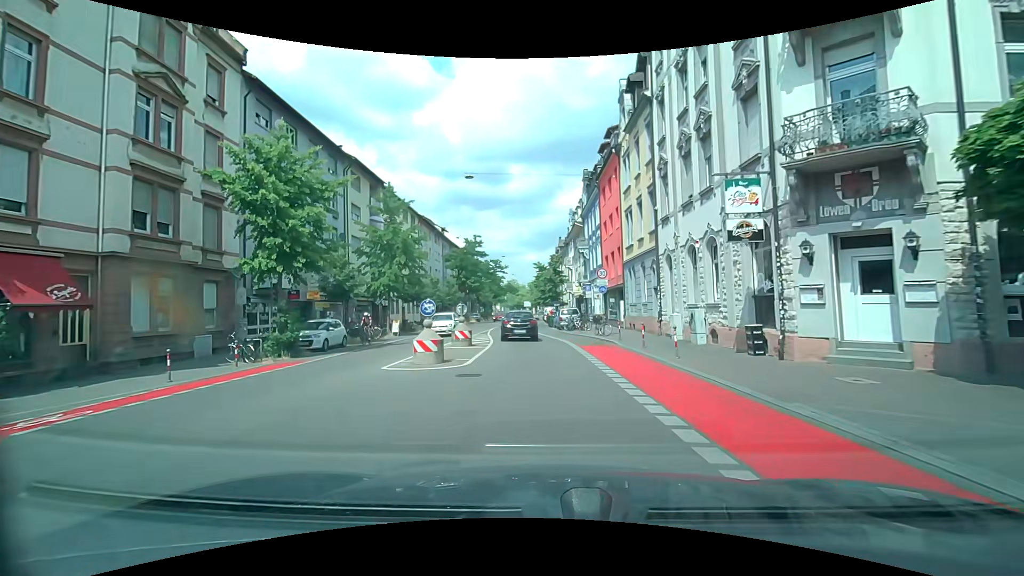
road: secondary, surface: asphalt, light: Day
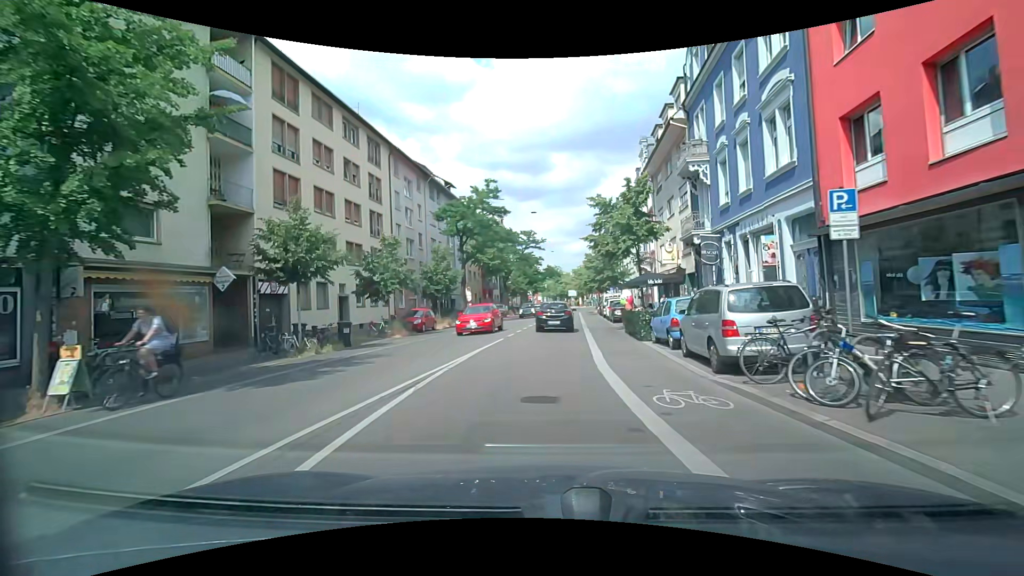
(-0.8, +27.9) m; -4°
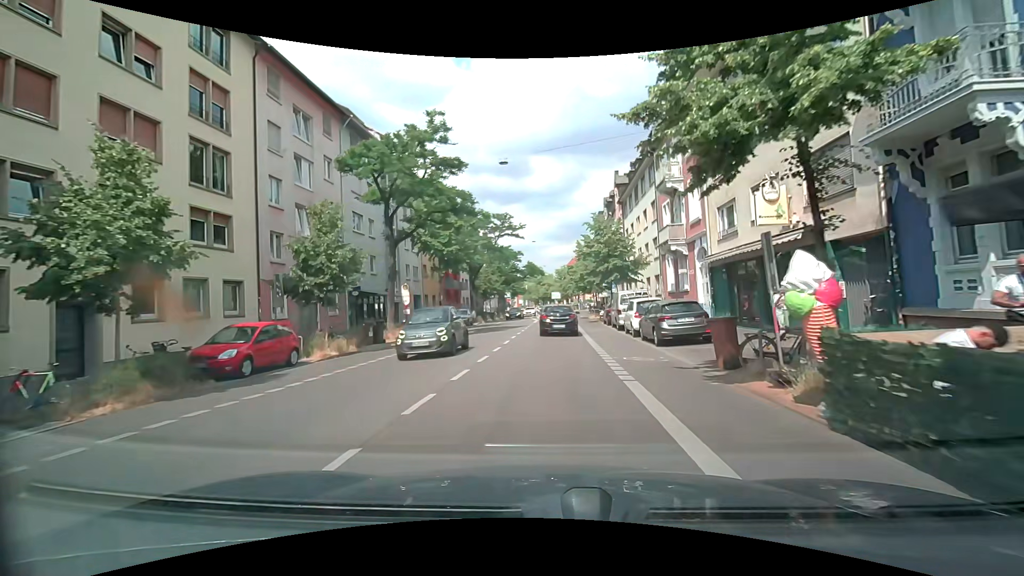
(+0.1, +16.8) m; +1°
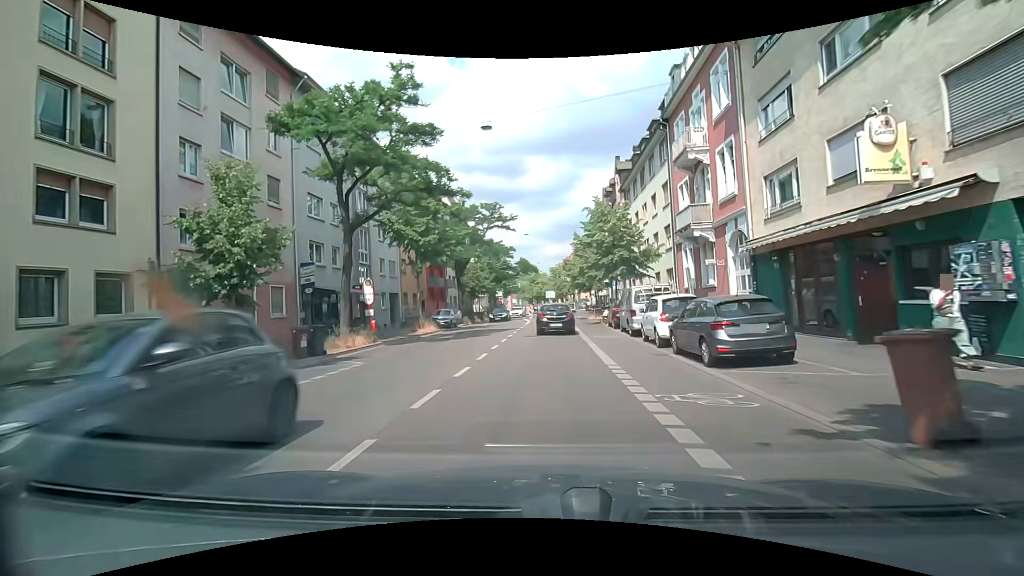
(0.0, +5.6) m; +1°
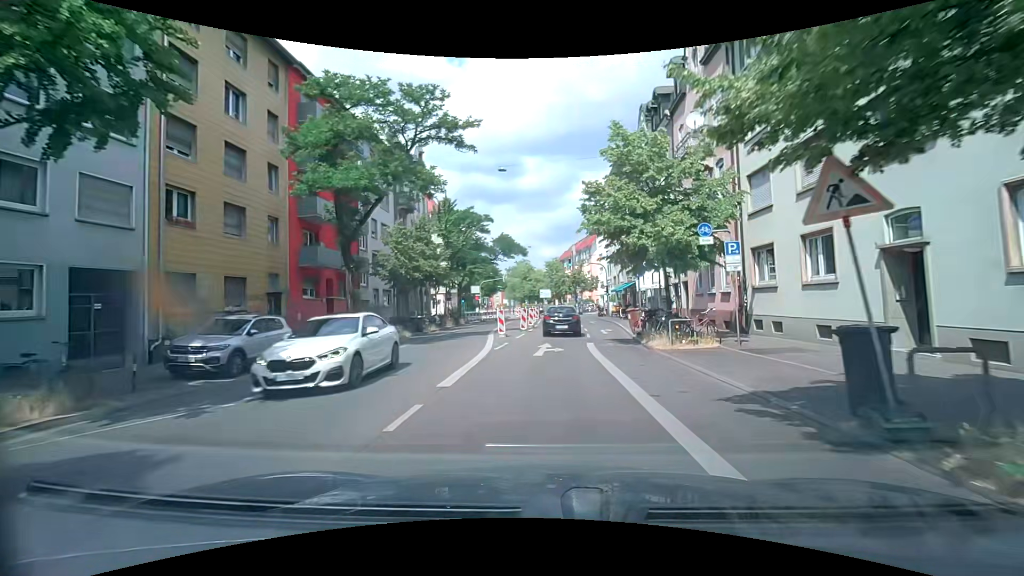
(+0.2, +27.9) m; +1°
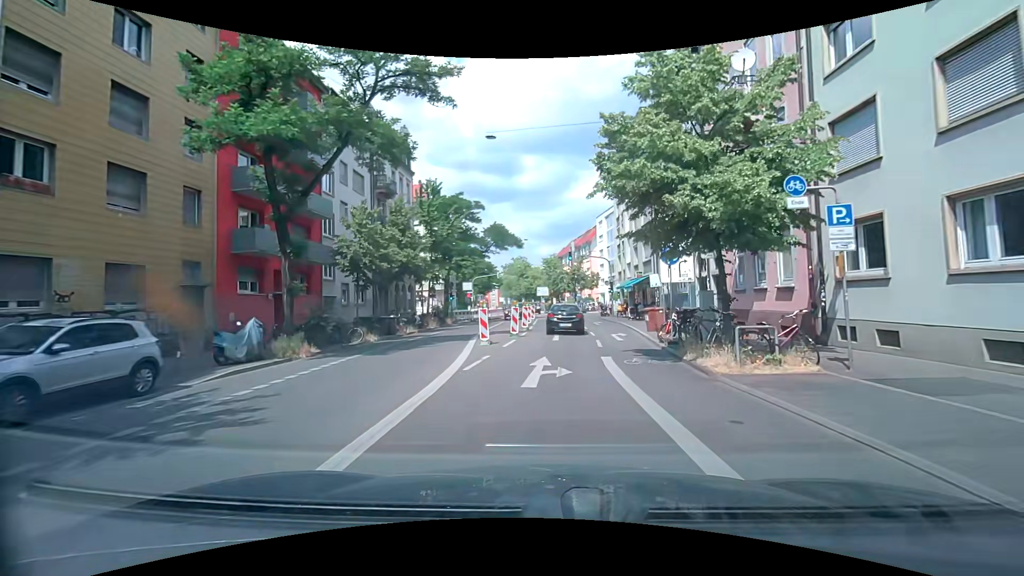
(0.0, +5.6) m; 0°
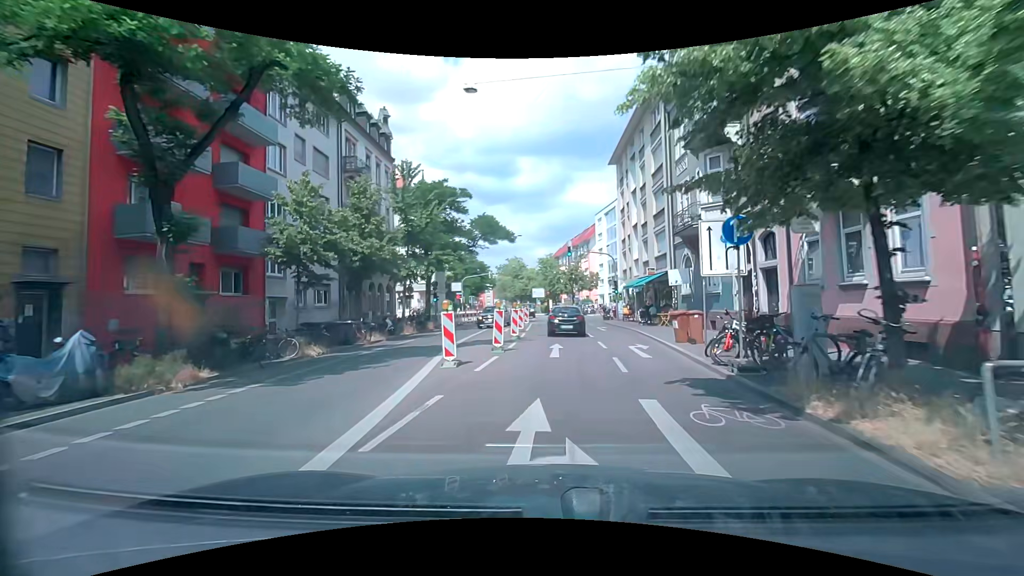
(0.0, +5.6) m; 0°
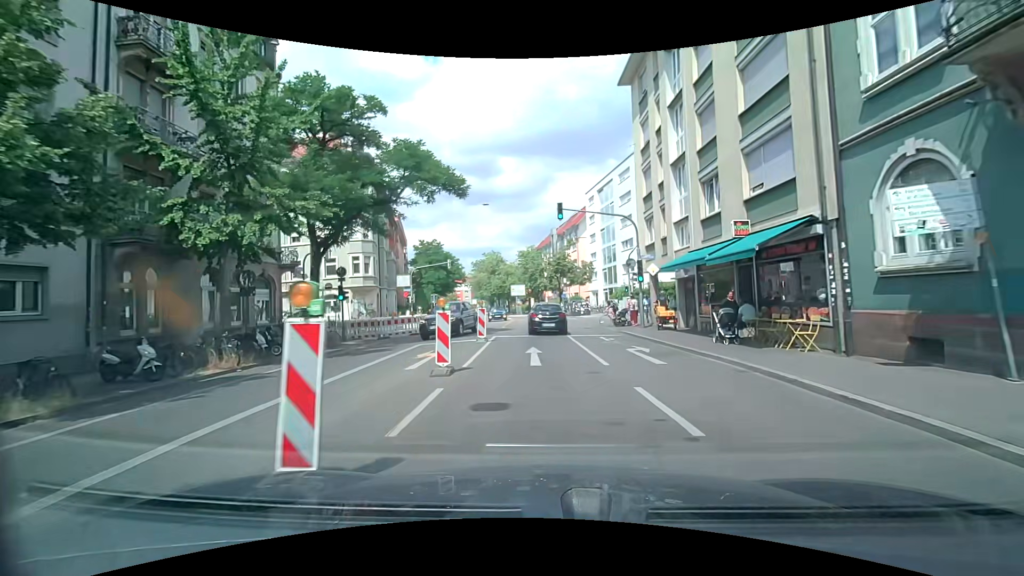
(+0.2, +17.3) m; +3°
(0, +10) (-1, +20) (-1, +30) (-2, +40) (-2, +50) (-4, +60) (-6, +70) (-8, +79) (-10, +89) (-13, +99) m
